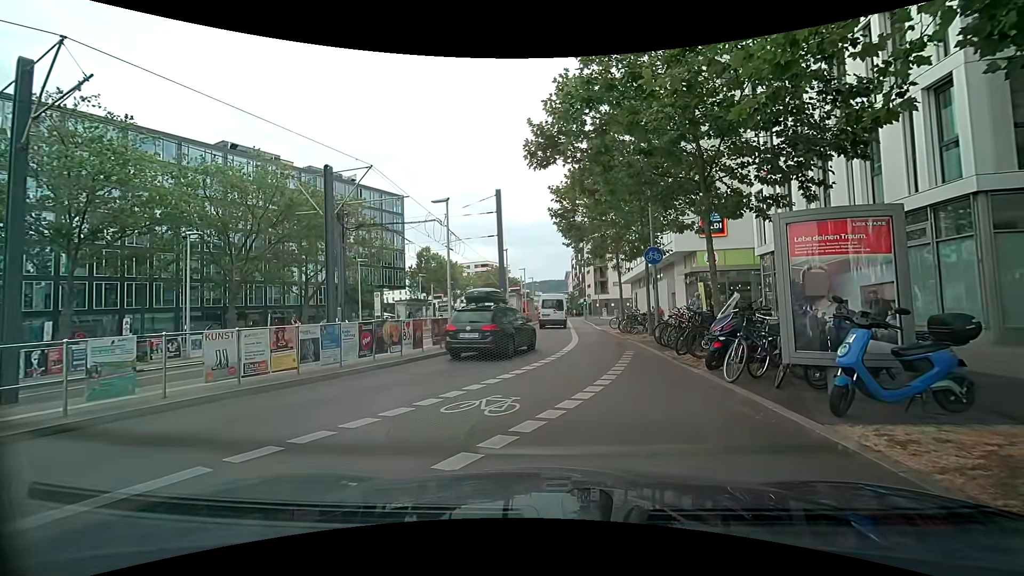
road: secondary_link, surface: asphalt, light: Day
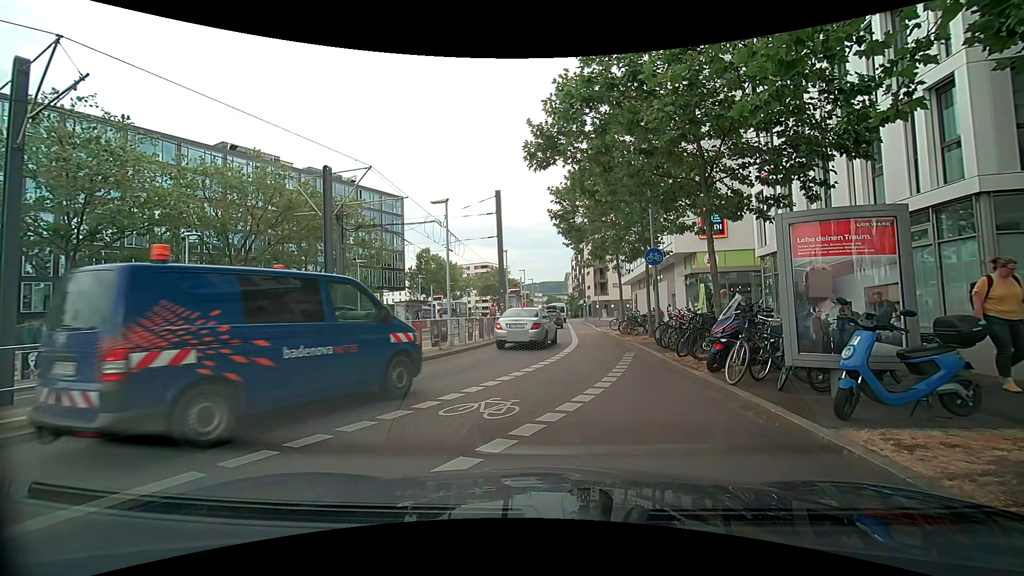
(0.0, +0.2) m; 0°
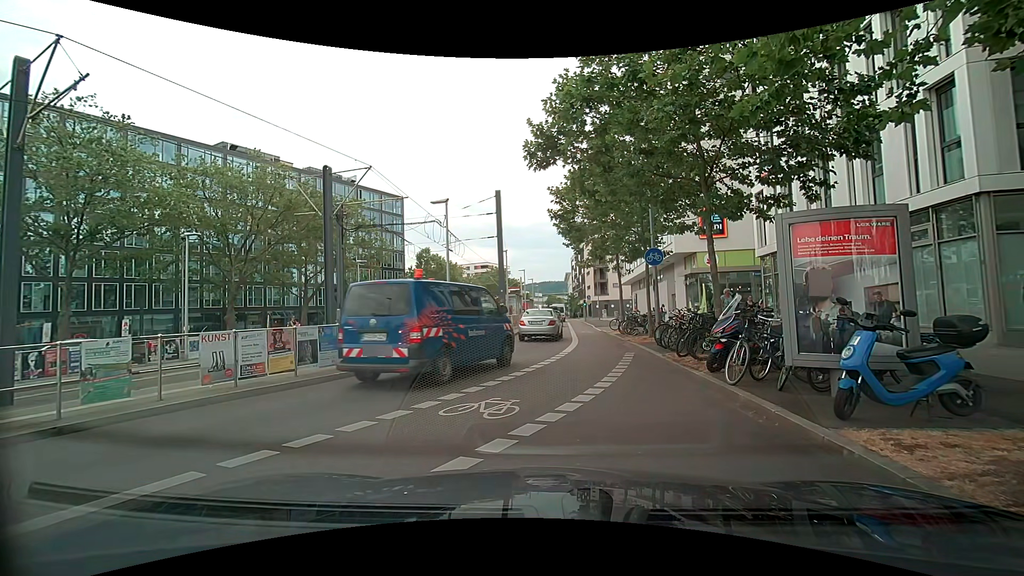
(0.0, 0.0) m; 0°
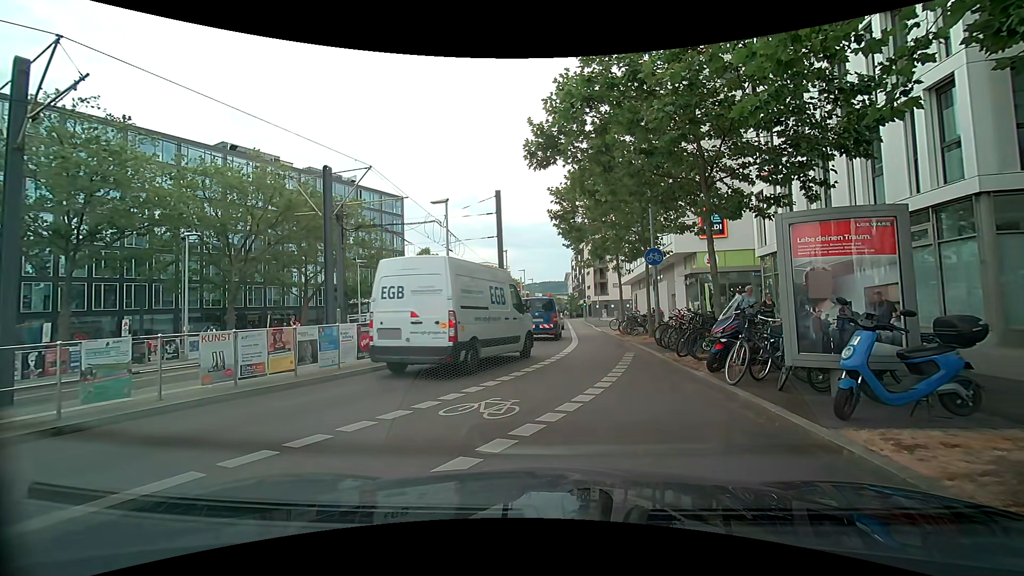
(0.0, 0.0) m; 0°
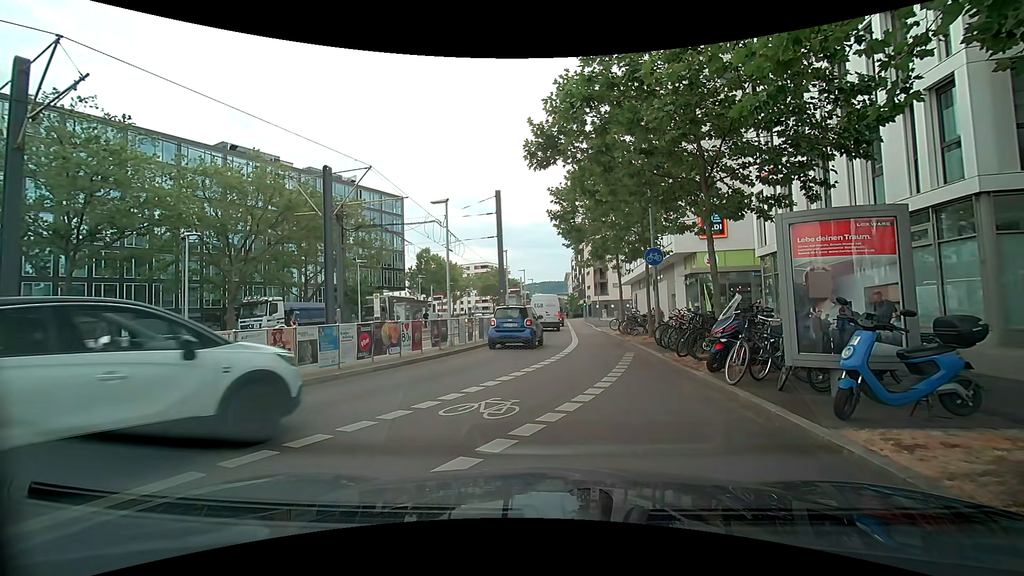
(0.0, 0.0) m; 0°
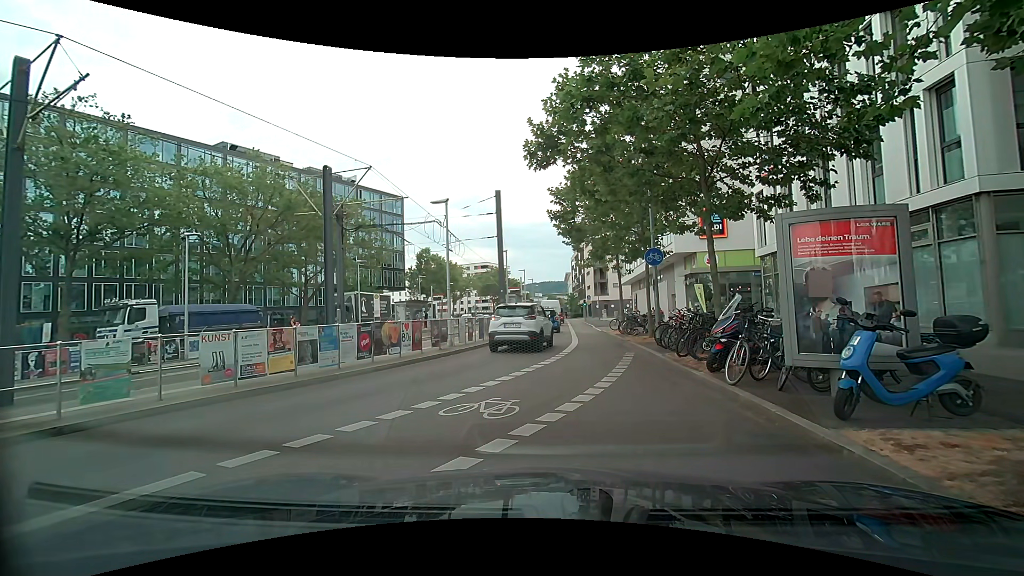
(0.0, 0.0) m; 0°
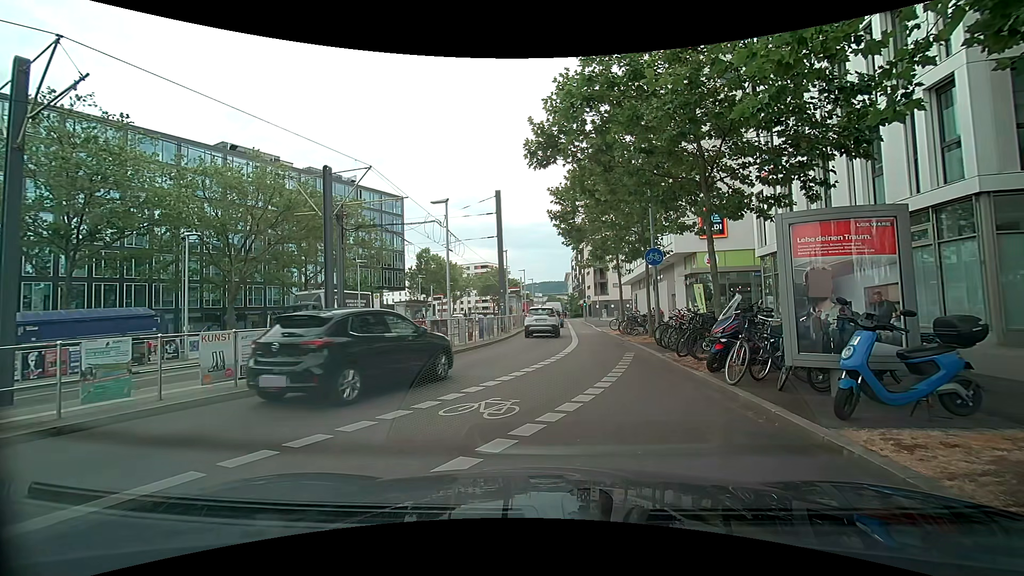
(0.0, 0.0) m; 0°
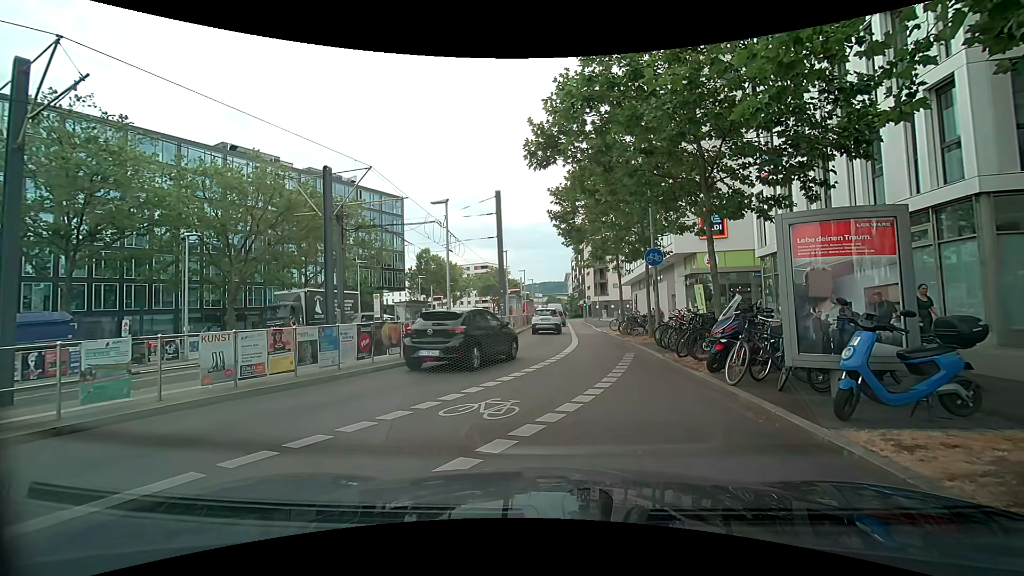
(0.0, 0.0) m; 0°
